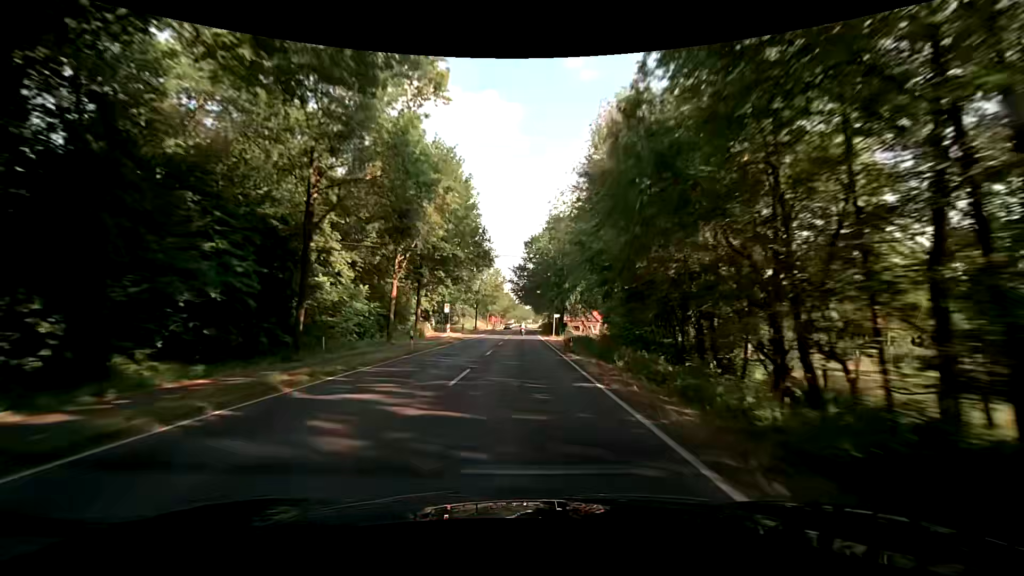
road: secondary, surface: asphalt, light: Day
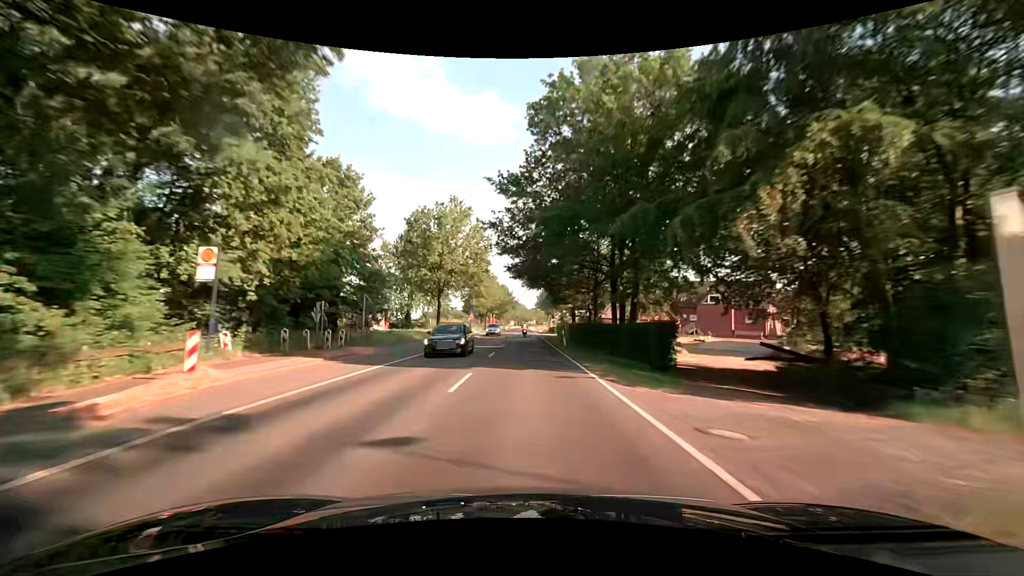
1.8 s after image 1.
(+0.1, +44.9) m; 0°
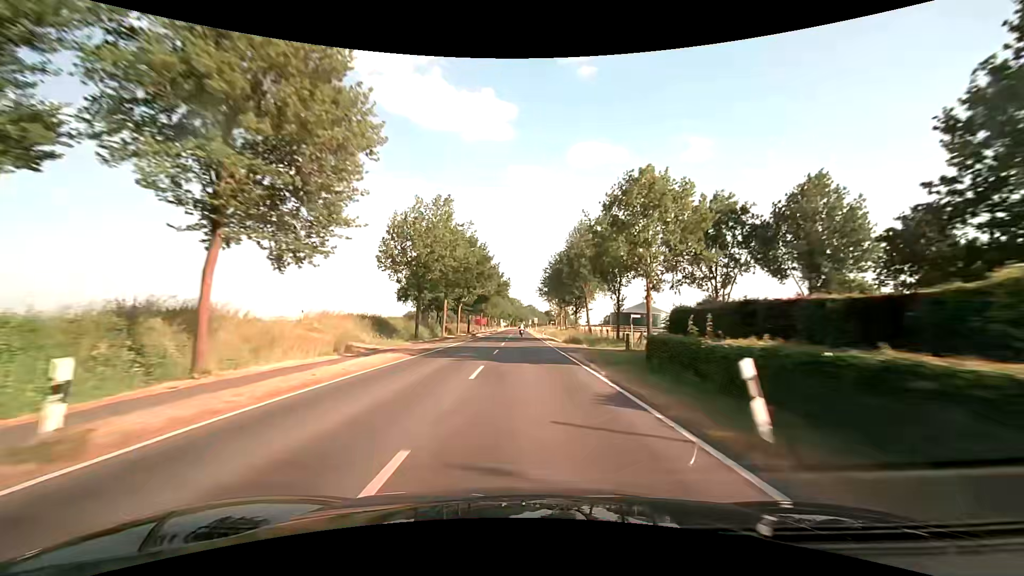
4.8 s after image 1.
(+0.3, +74.4) m; +1°
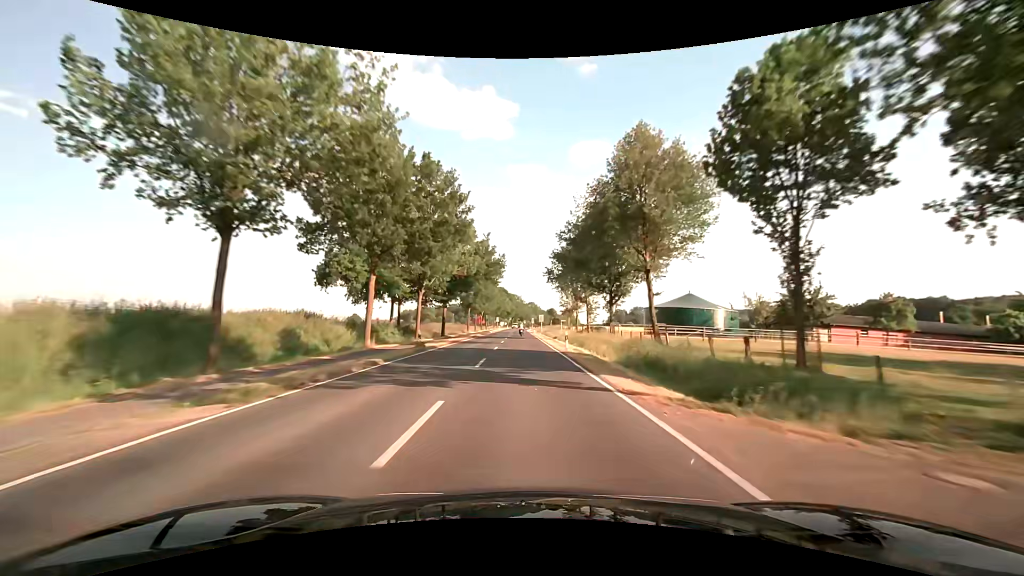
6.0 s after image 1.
(0.0, +29.6) m; 0°
(0, +10) (0, +20) (0, +30) (0, +40) (0, +50) (0, +60) (0, +70) (0, +80) (0, +90) (0, +100) m
